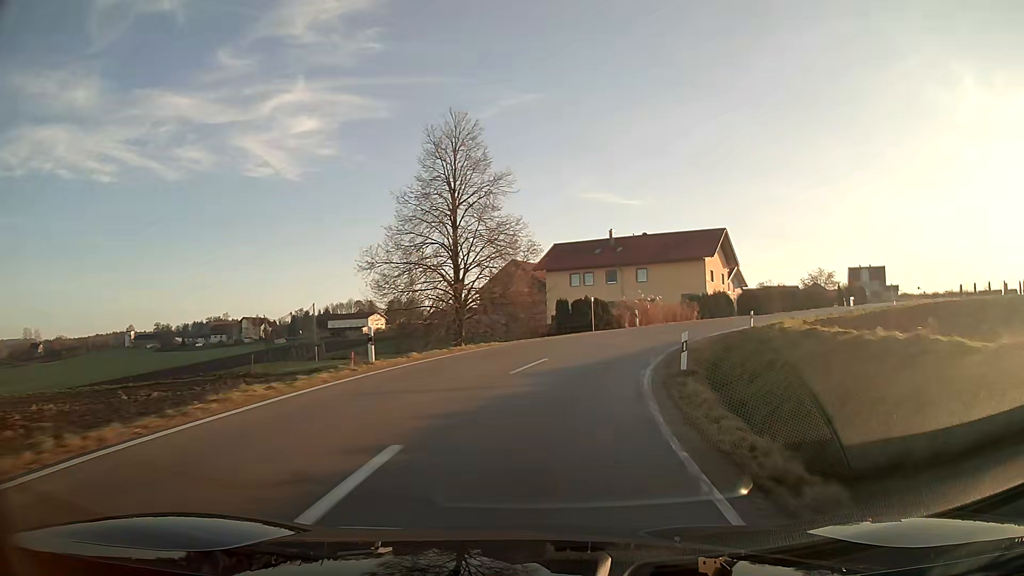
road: tertiary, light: Day
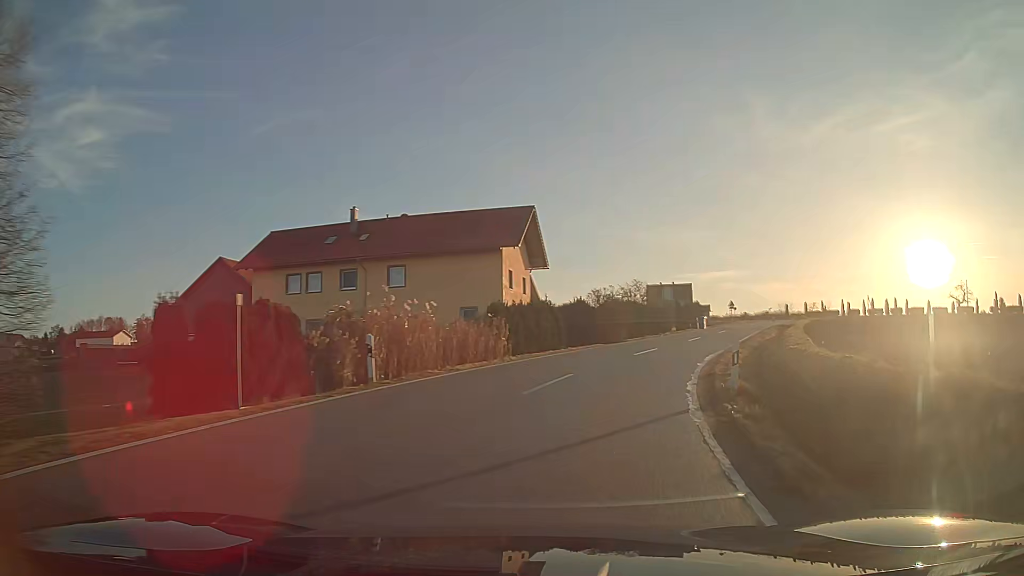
(+4.5, +26.0) m; +22°
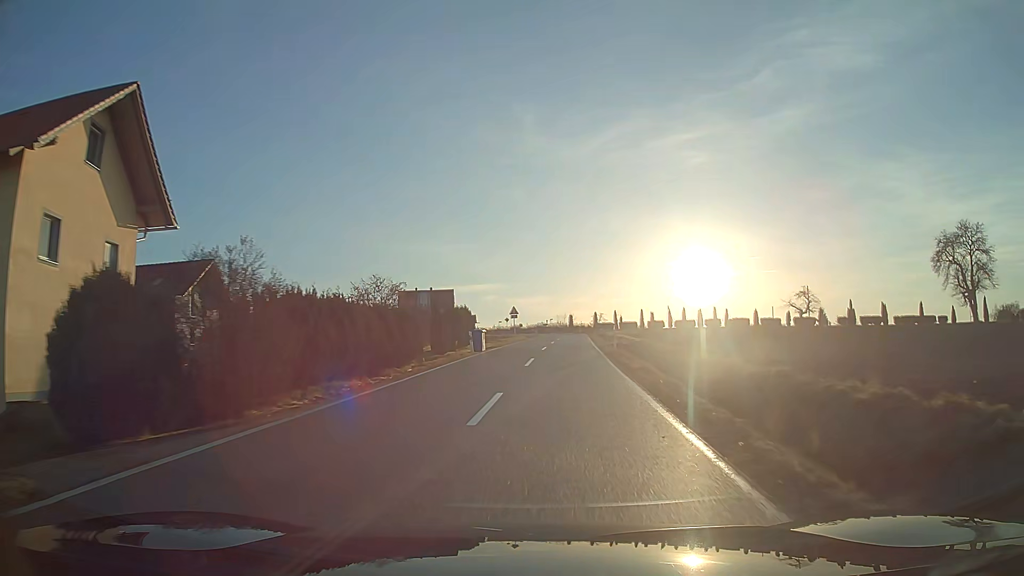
(+5.0, +26.3) m; +18°
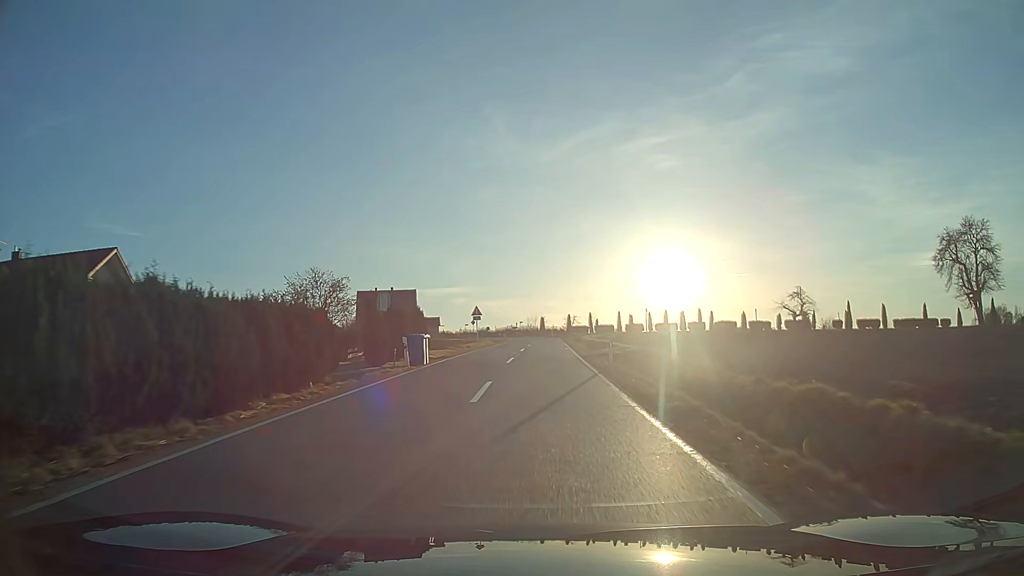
(+0.2, +9.5) m; +2°
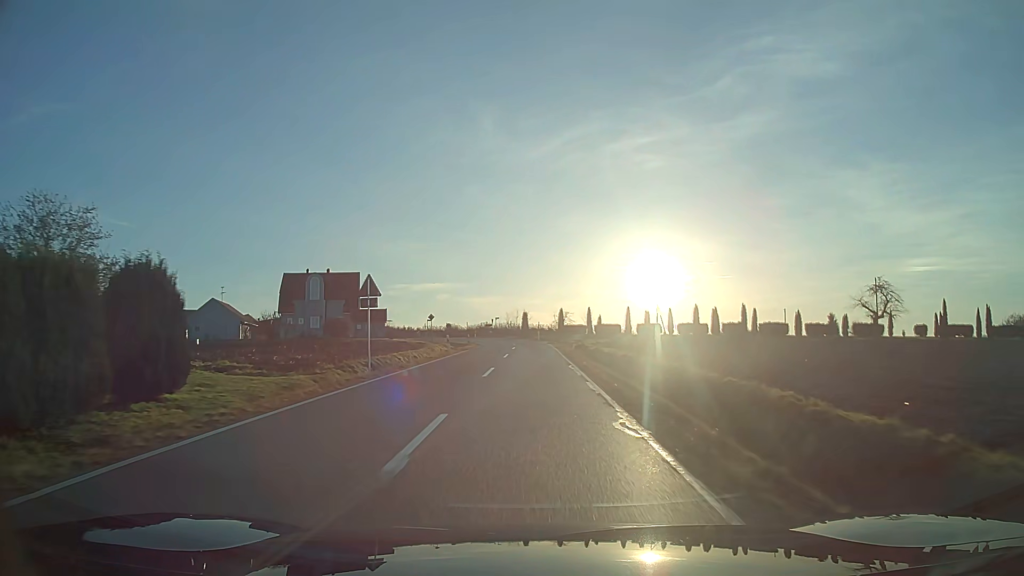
(+0.2, +30.2) m; +1°
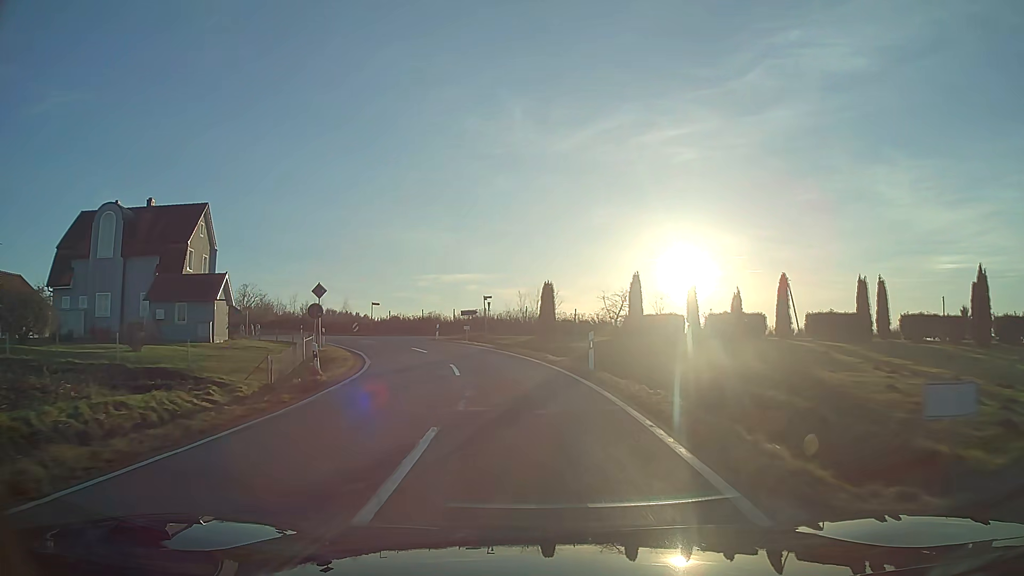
(-0.5, +50.4) m; -4°
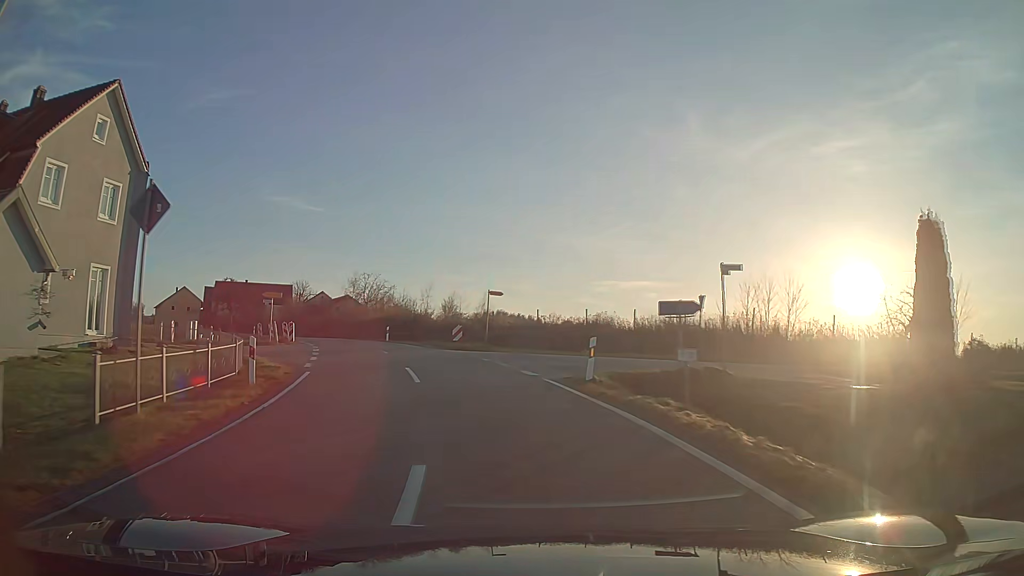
(-3.3, +26.6) m; -16°
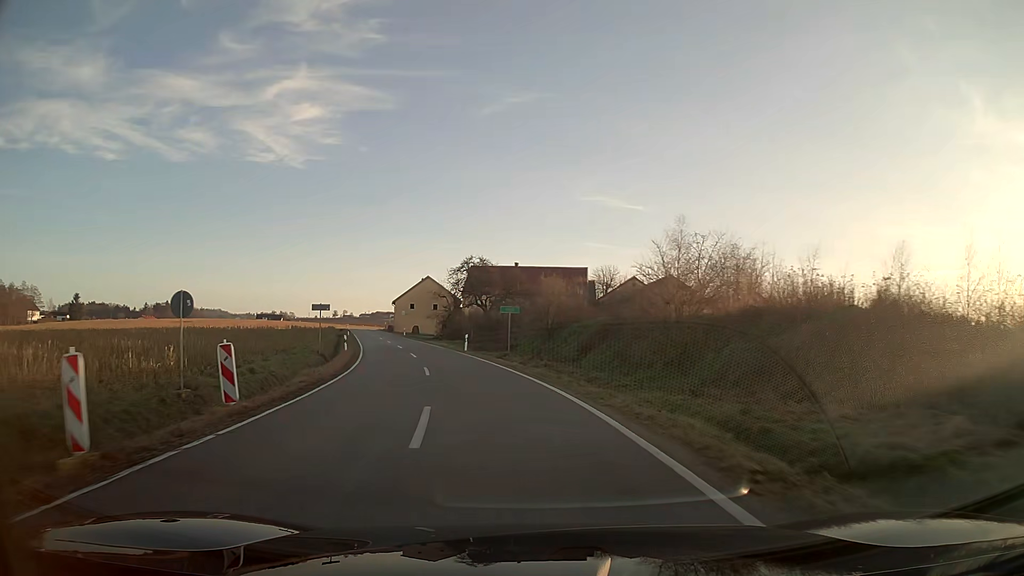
(-10.9, +42.6) m; -27°
